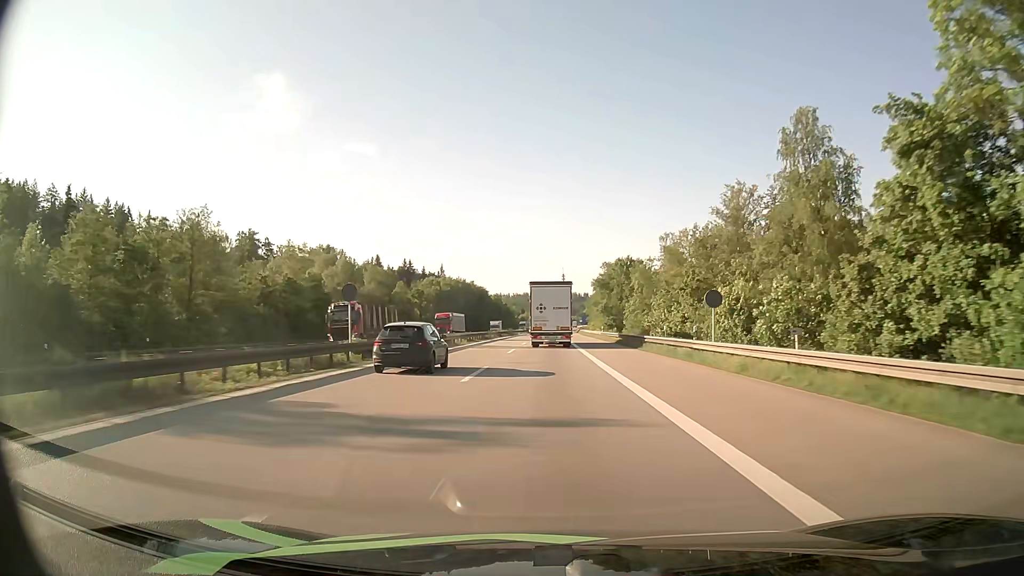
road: motorway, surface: asphalt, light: Day
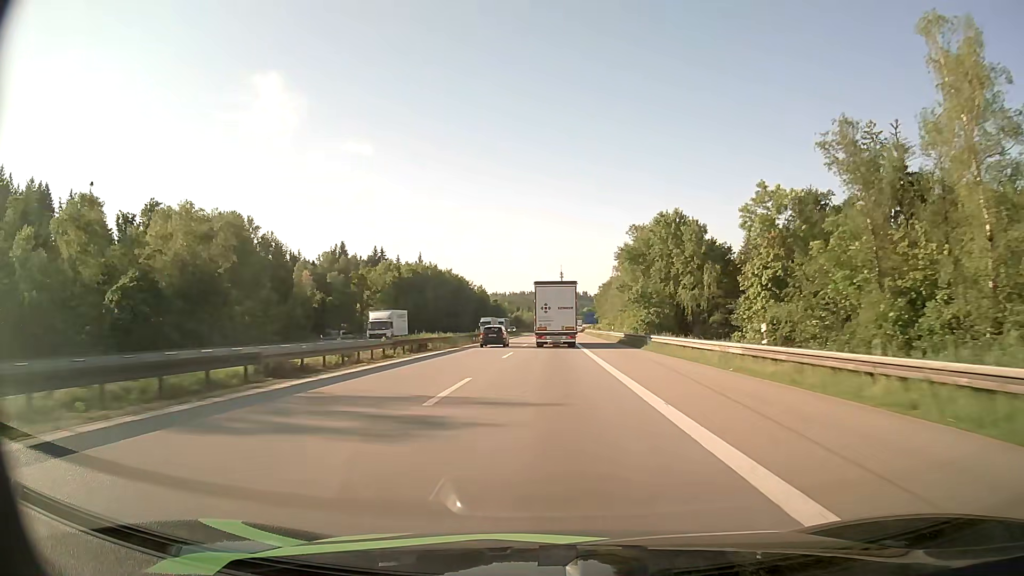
(+0.2, +59.2) m; 0°
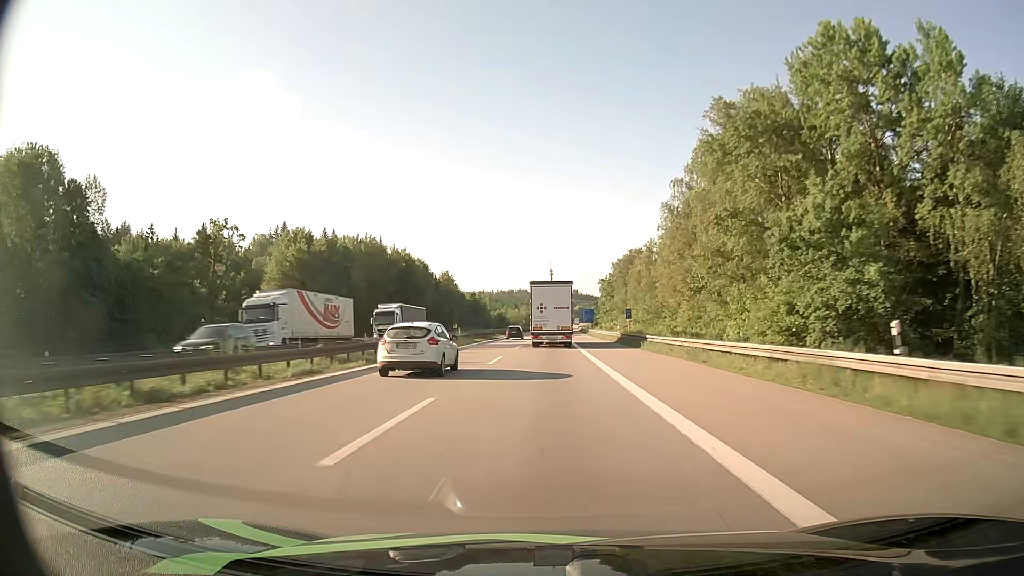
(+0.6, +59.2) m; +1°
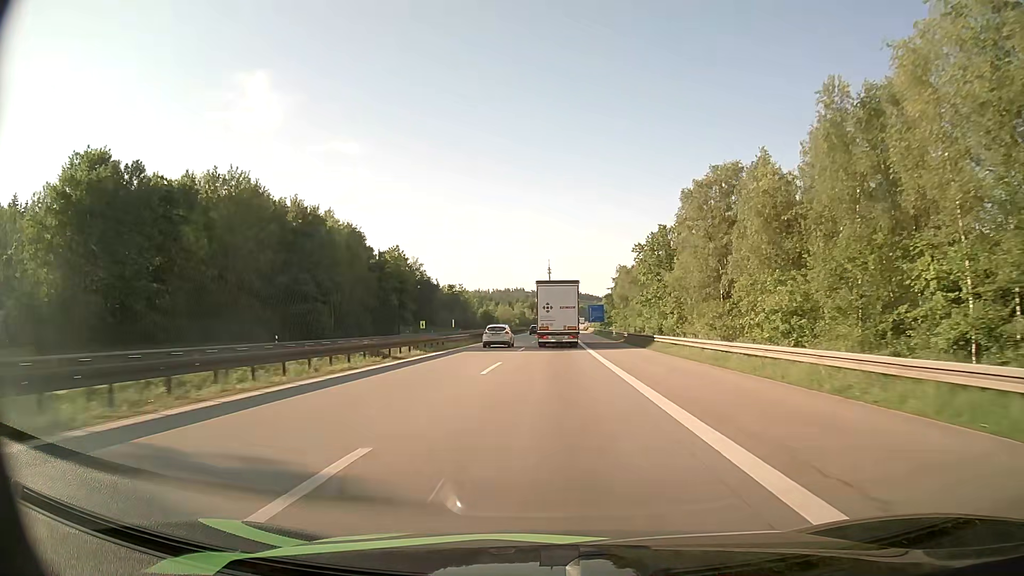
(+0.1, +59.2) m; 0°
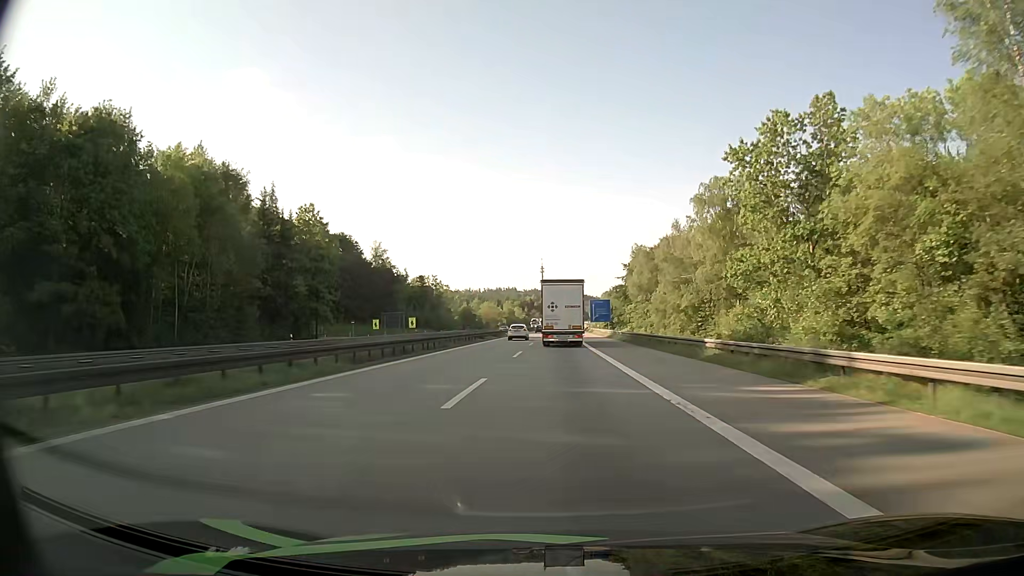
(+0.2, +44.3) m; +1°
